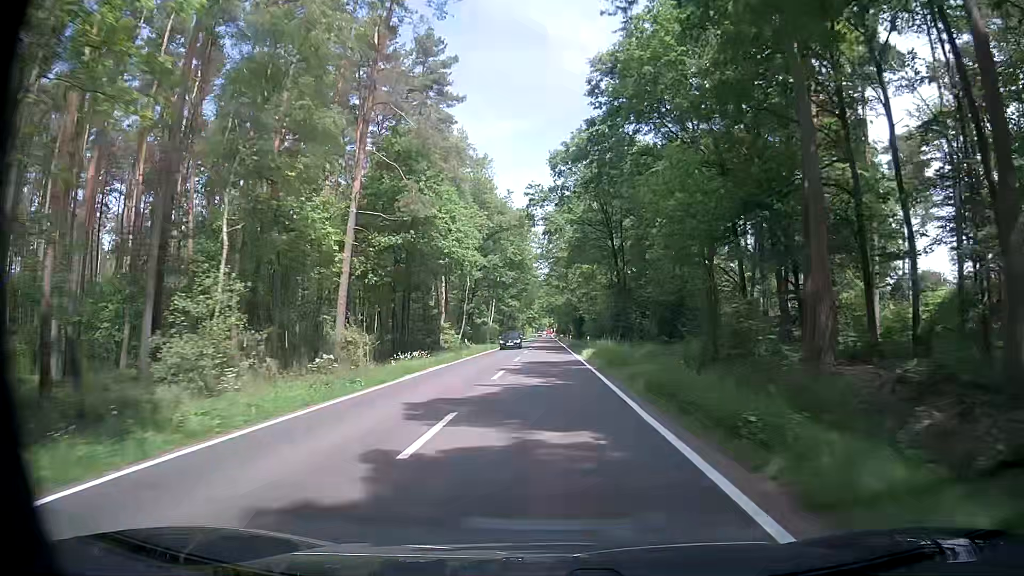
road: tertiary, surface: asphalt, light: Day
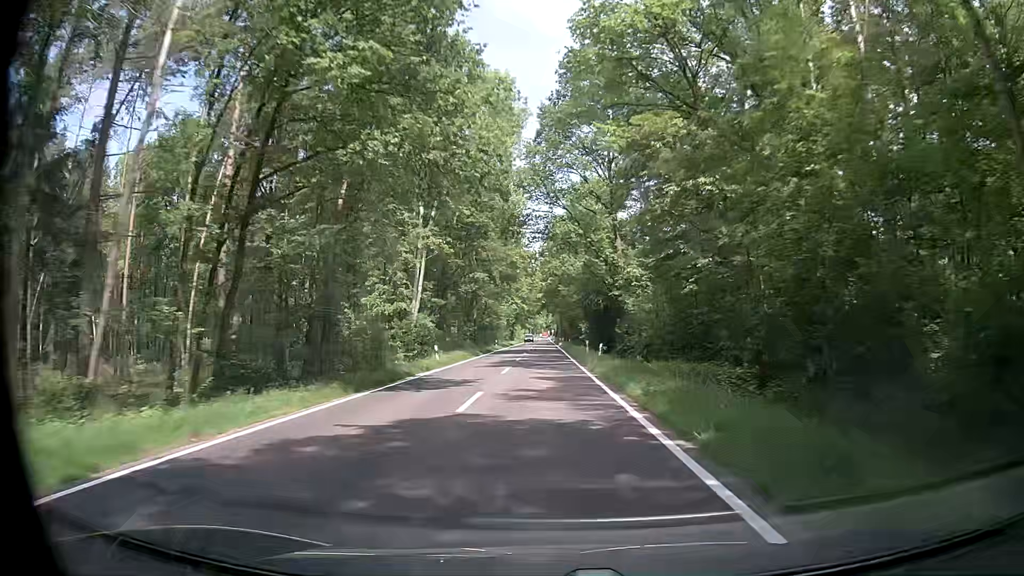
(+1.1, +54.8) m; +1°
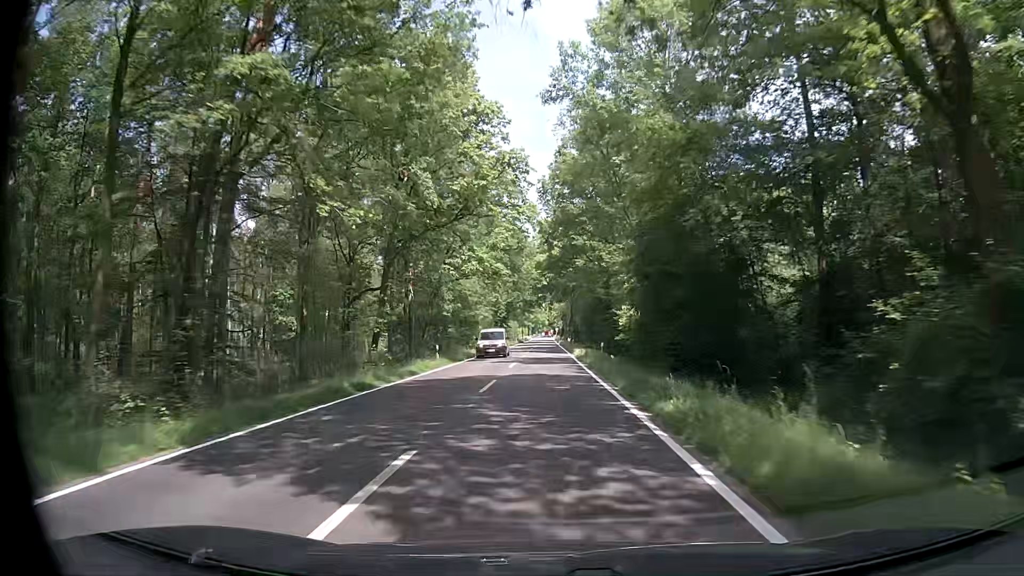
(+0.1, +43.9) m; 0°
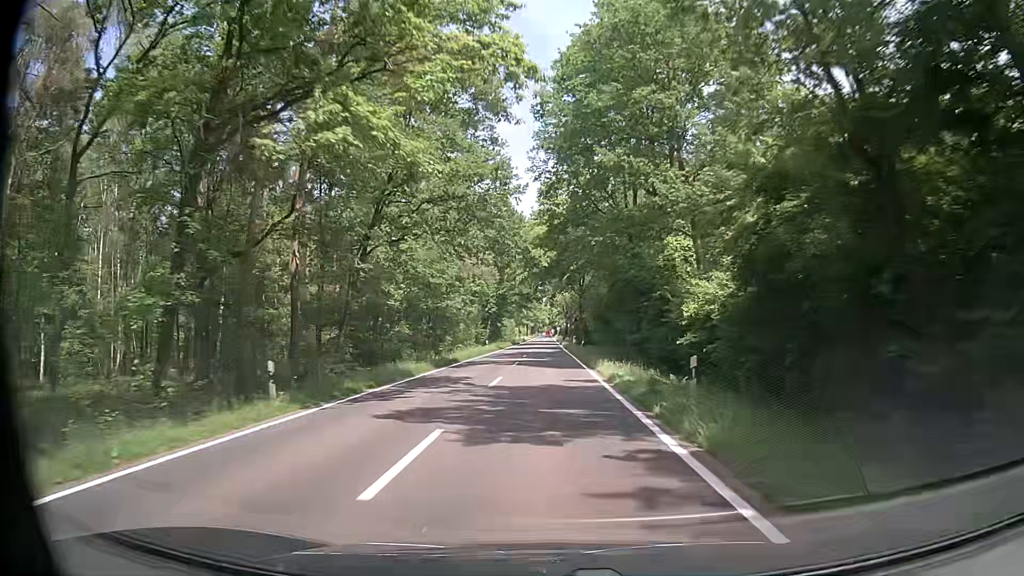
(-0.1, +21.9) m; -1°
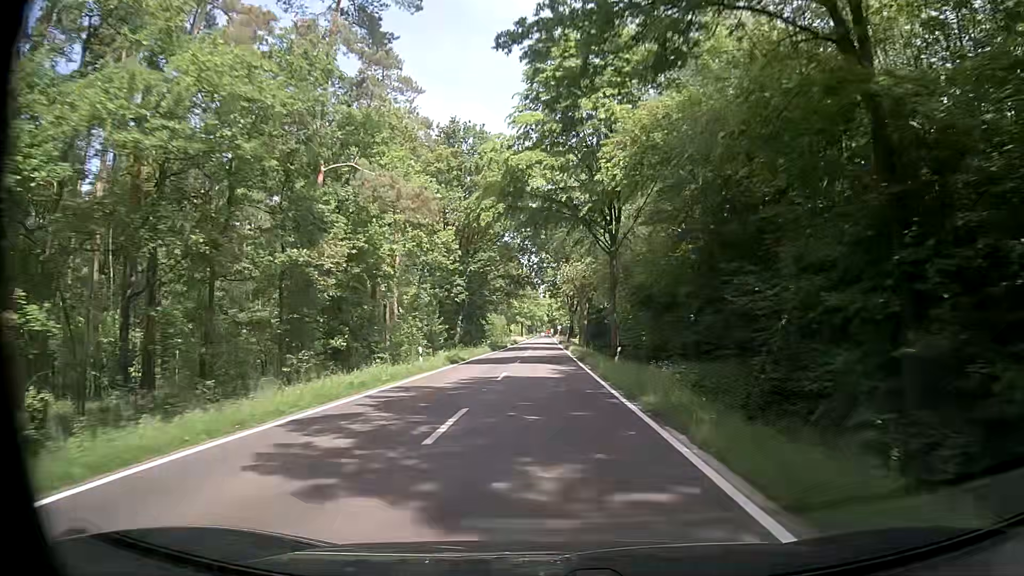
(+0.5, +32.9) m; 0°
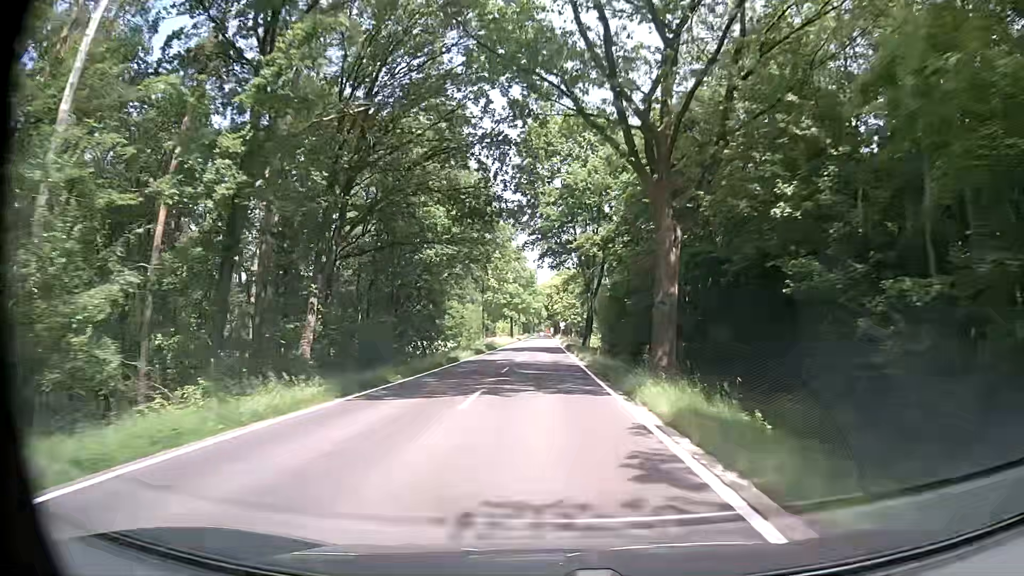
(+0.5, +43.9) m; +1°
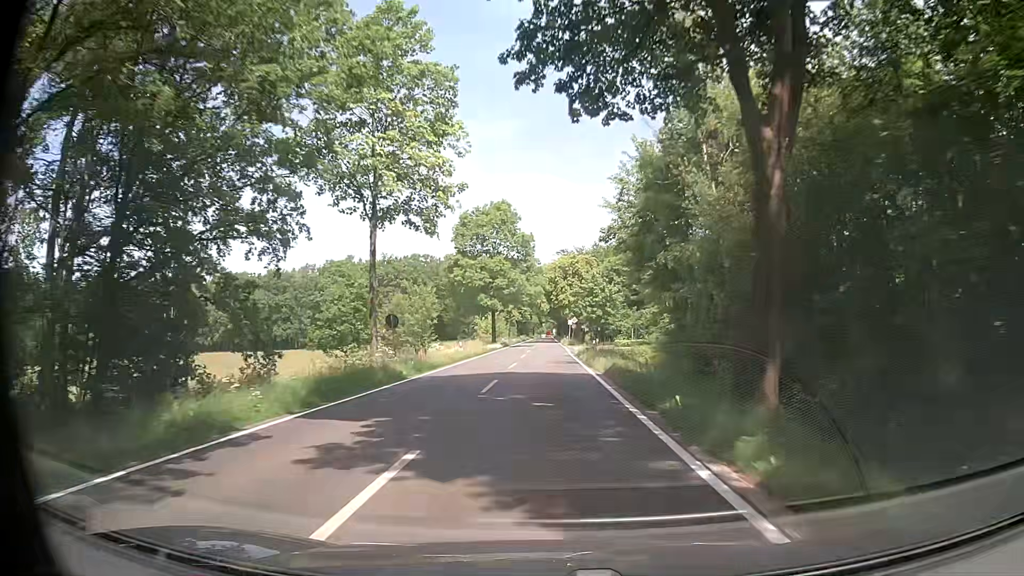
(-0.6, +43.9) m; -1°
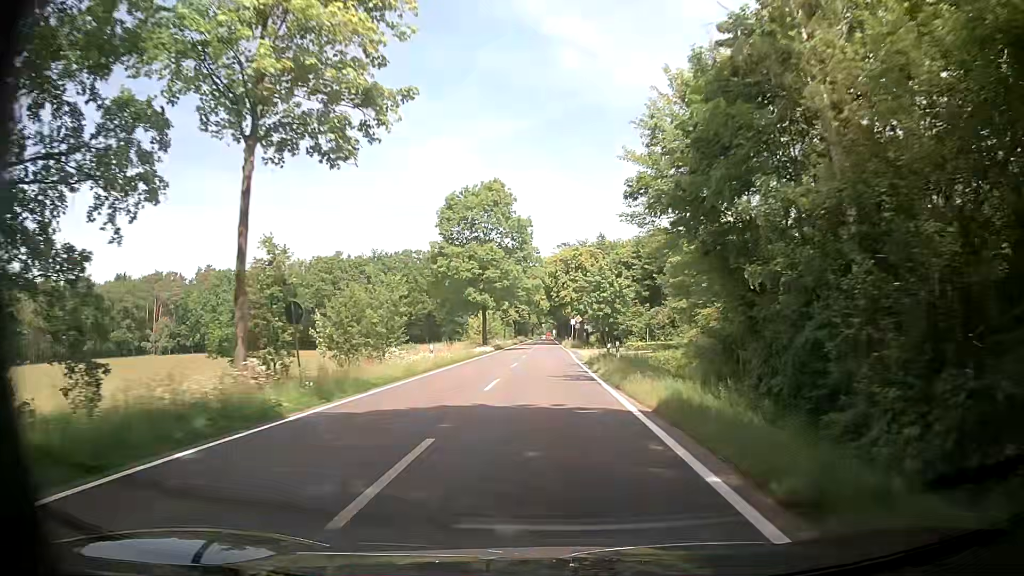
(0.0, +10.9) m; -1°
(0, +10) (0, +20) (0, +30) (0, +40) (0, +50) (0, +60) (0, +70) (0, +80) (0, +90) (+1, +100) m
